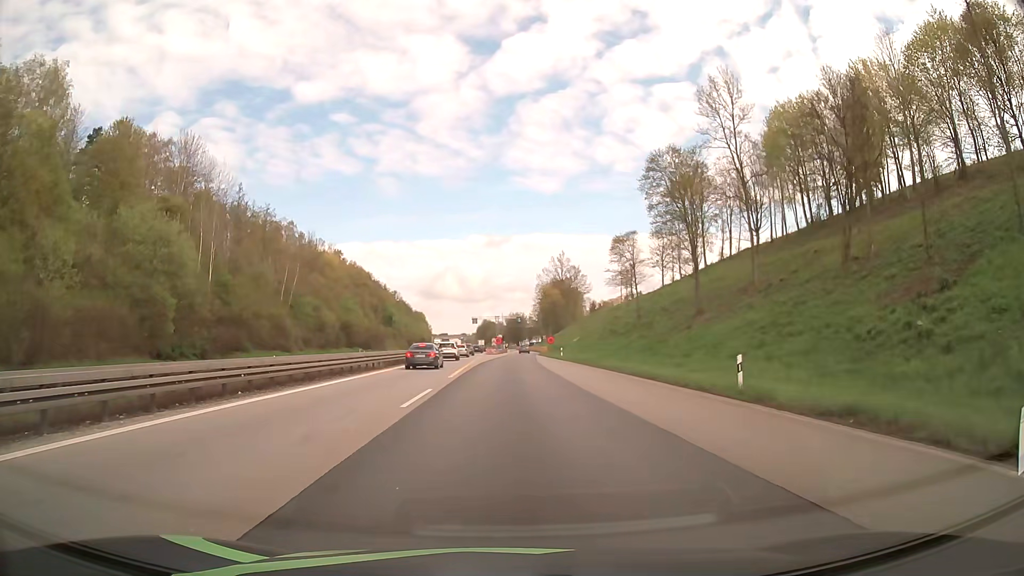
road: motorway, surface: asphalt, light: Day
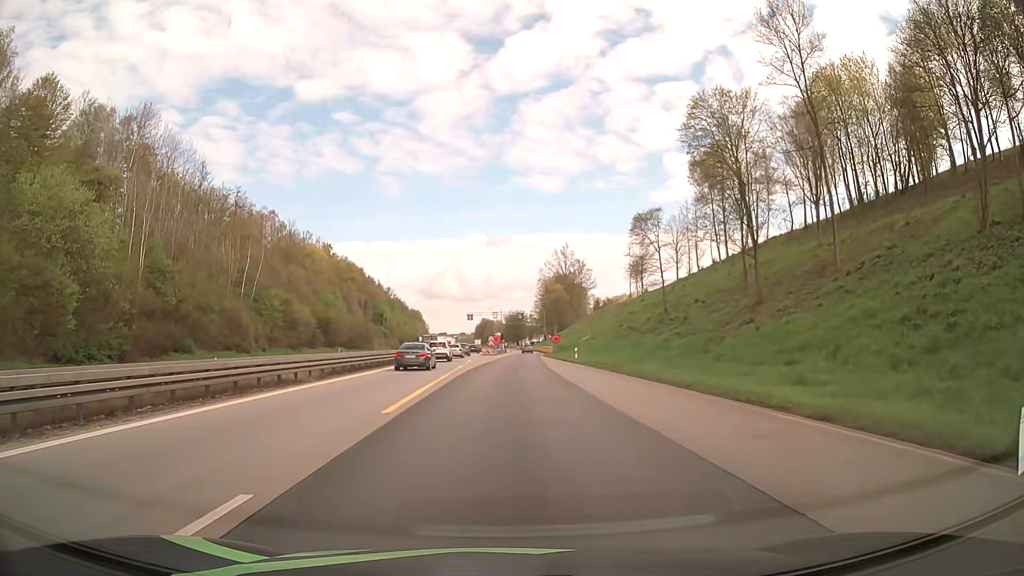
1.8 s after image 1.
(0.0, +14.7) m; 0°
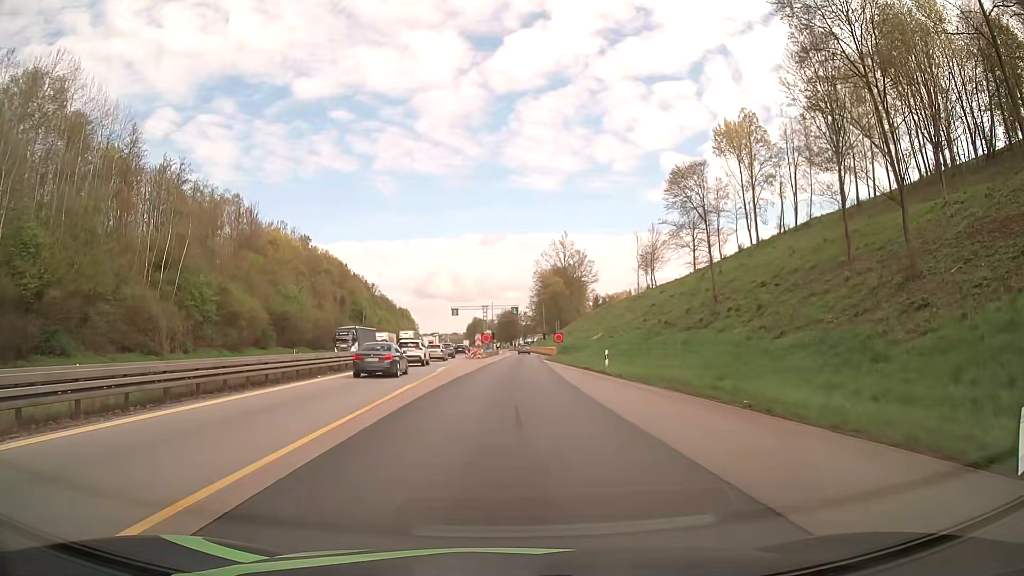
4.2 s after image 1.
(+0.1, +19.4) m; +1°
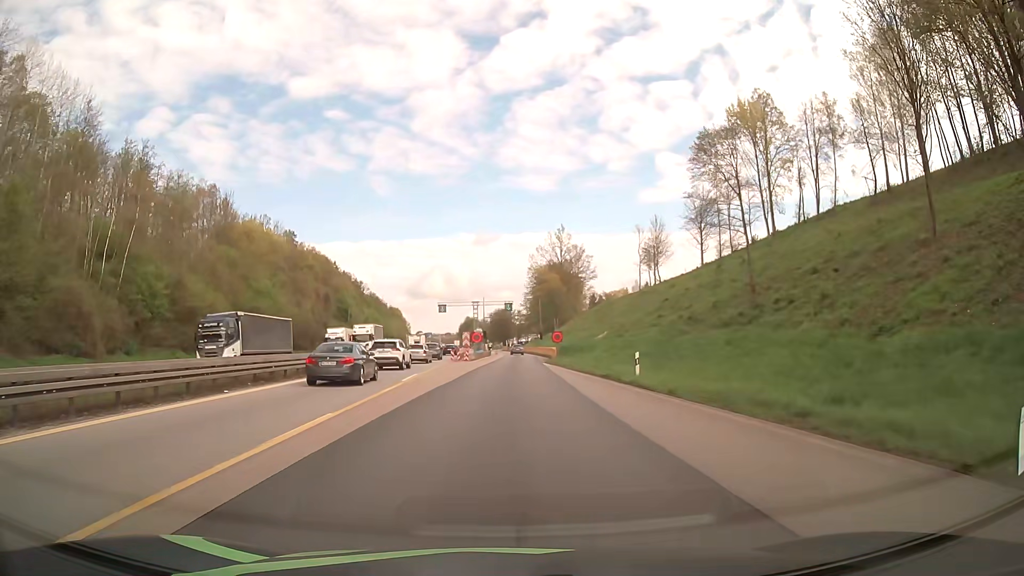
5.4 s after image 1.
(+0.1, +9.6) m; 0°
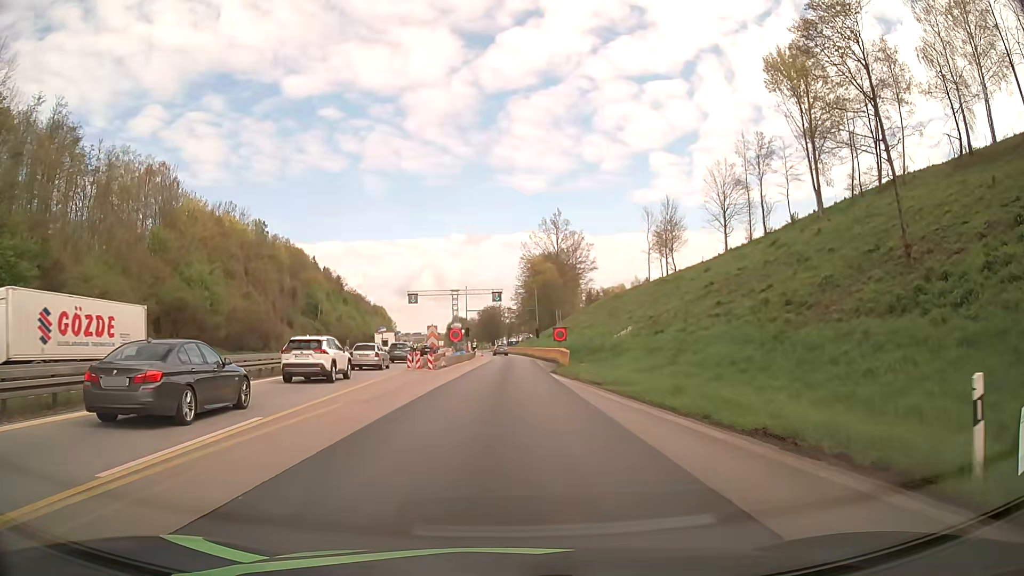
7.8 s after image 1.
(+0.3, +19.1) m; +1°
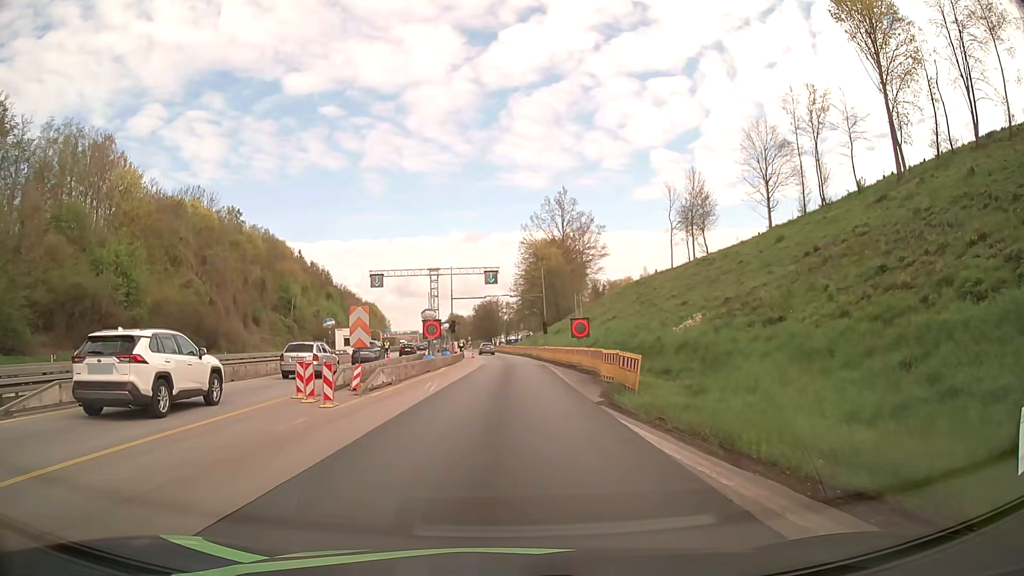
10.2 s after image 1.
(+0.2, +18.9) m; +1°
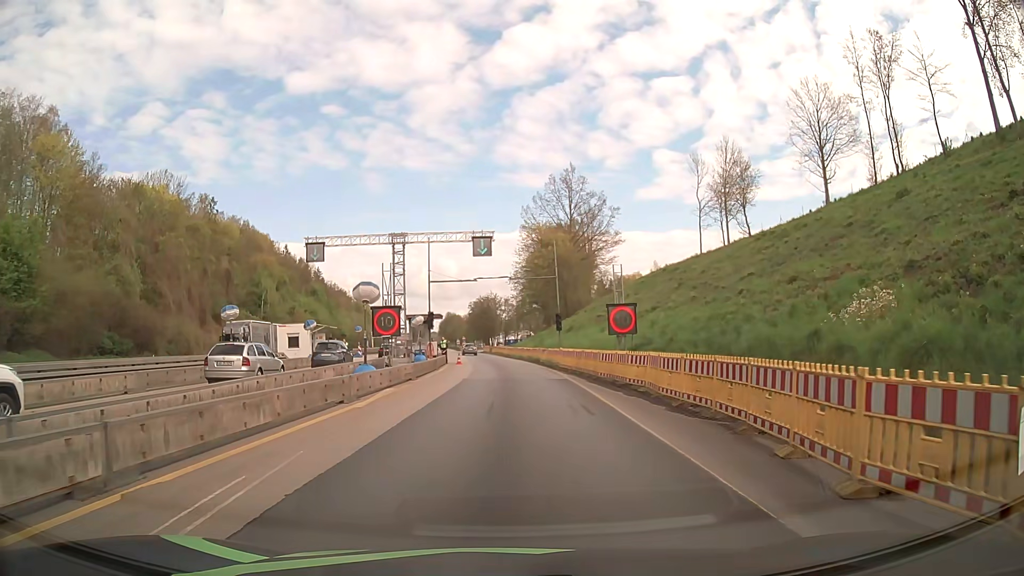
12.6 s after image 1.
(0.0, +16.7) m; 0°
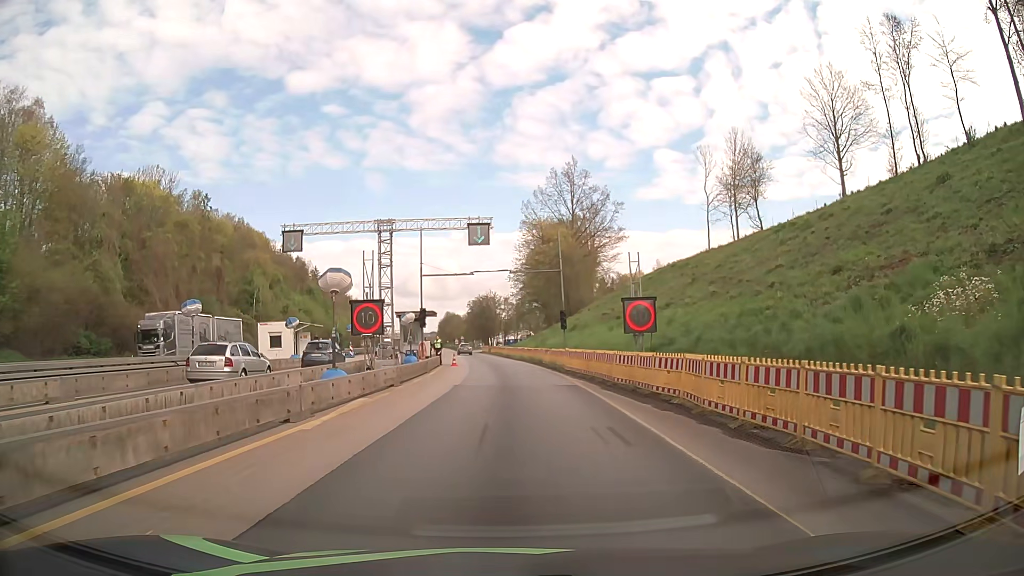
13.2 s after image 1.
(0.0, +3.9) m; 0°
(0, +10) (0, +20) (0, +30) (-1, +40) (-2, +50) (-3, +60) (-4, +70) (-5, +80) (-6, +90) (-8, +100) m
